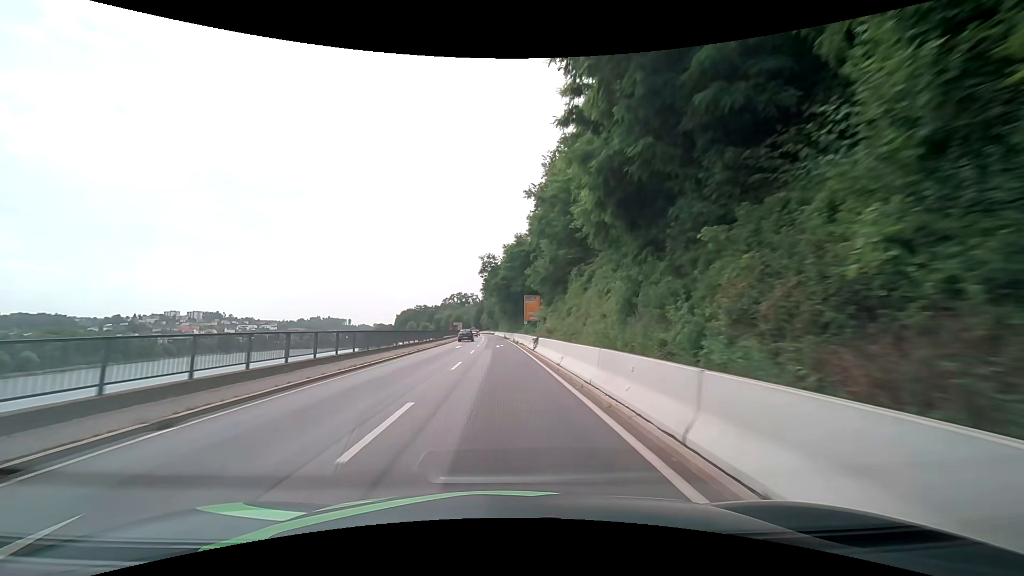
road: primary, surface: asphalt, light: Day
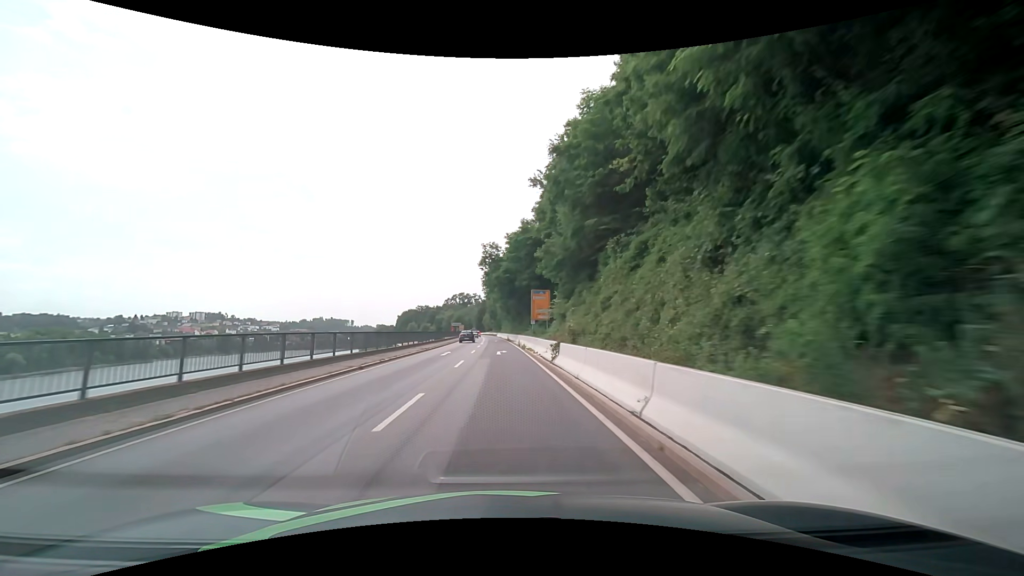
(0.0, +10.4) m; -1°
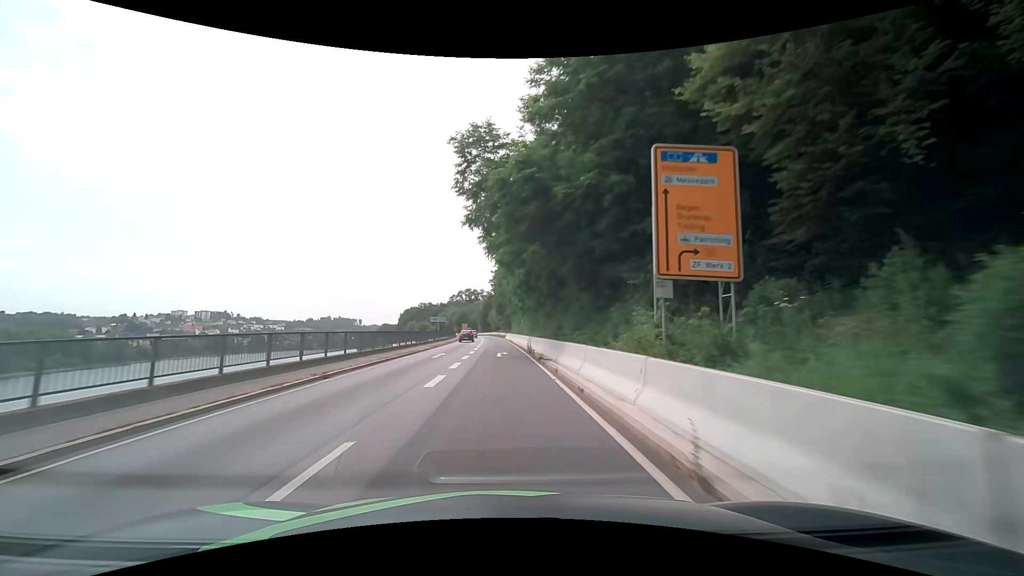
(-0.3, +41.1) m; -1°
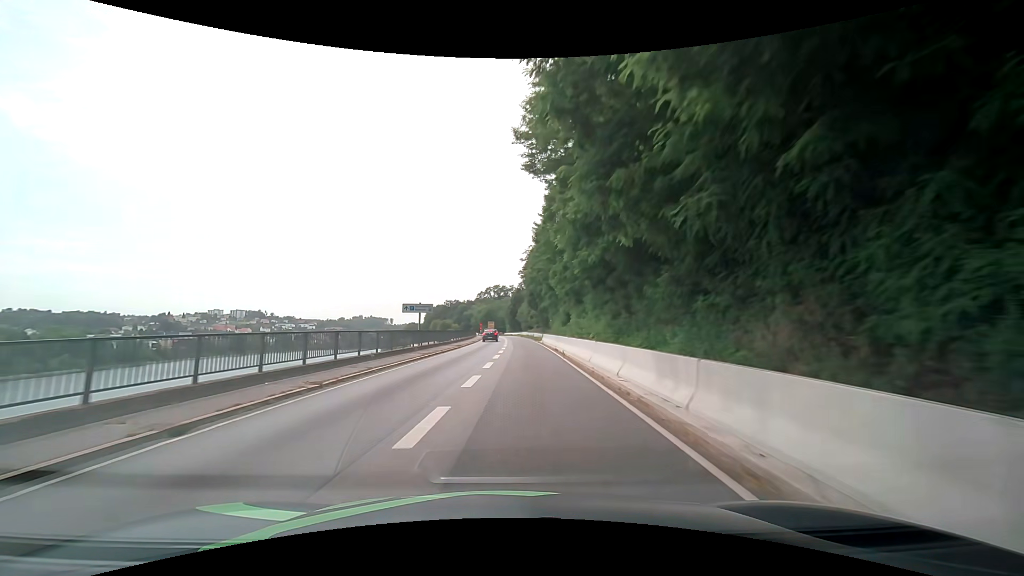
(-0.6, +30.5) m; -3°
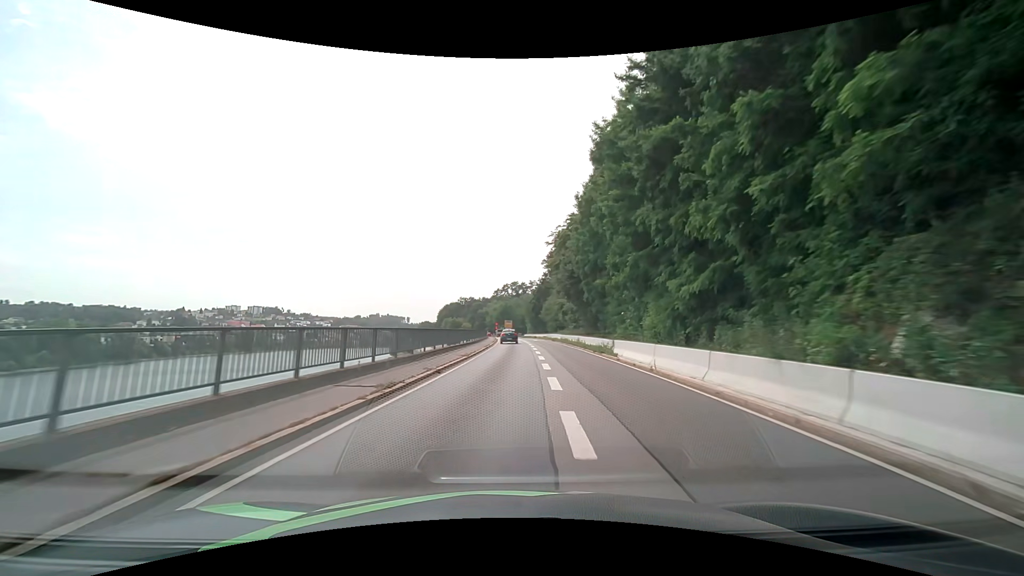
(-1.2, +30.6) m; -2°
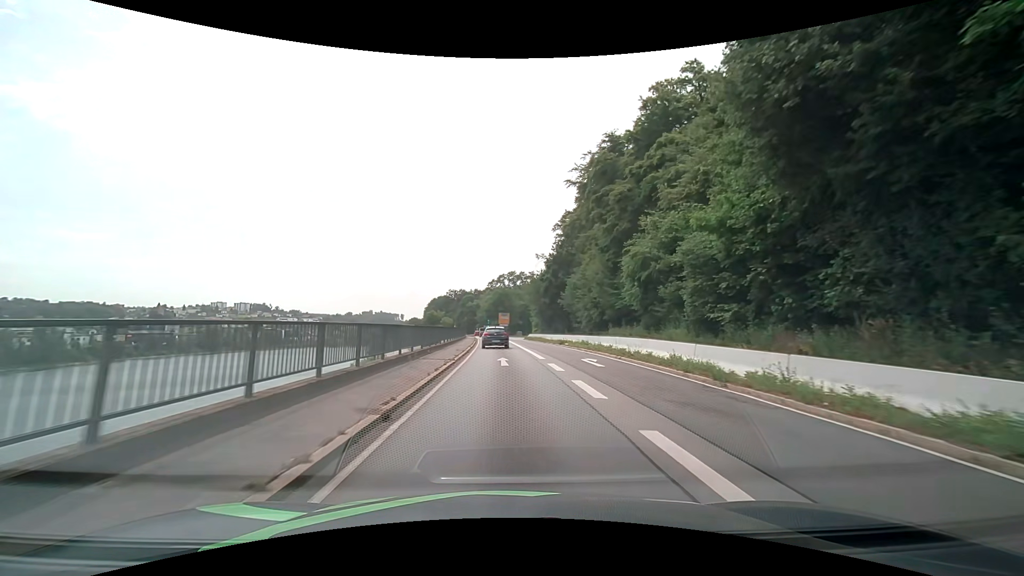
(+0.2, +49.5) m; 0°
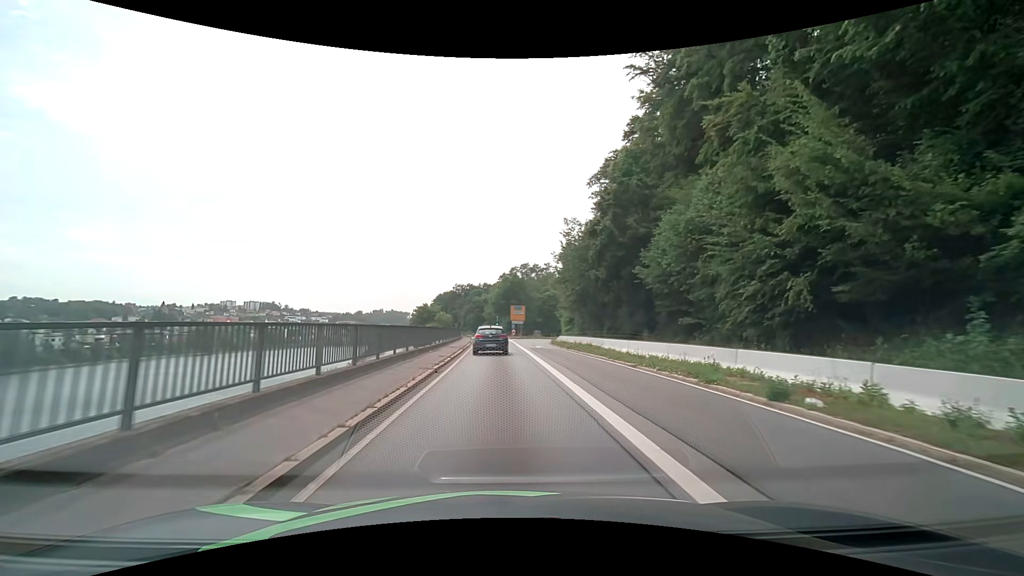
(-0.4, +31.7) m; -1°
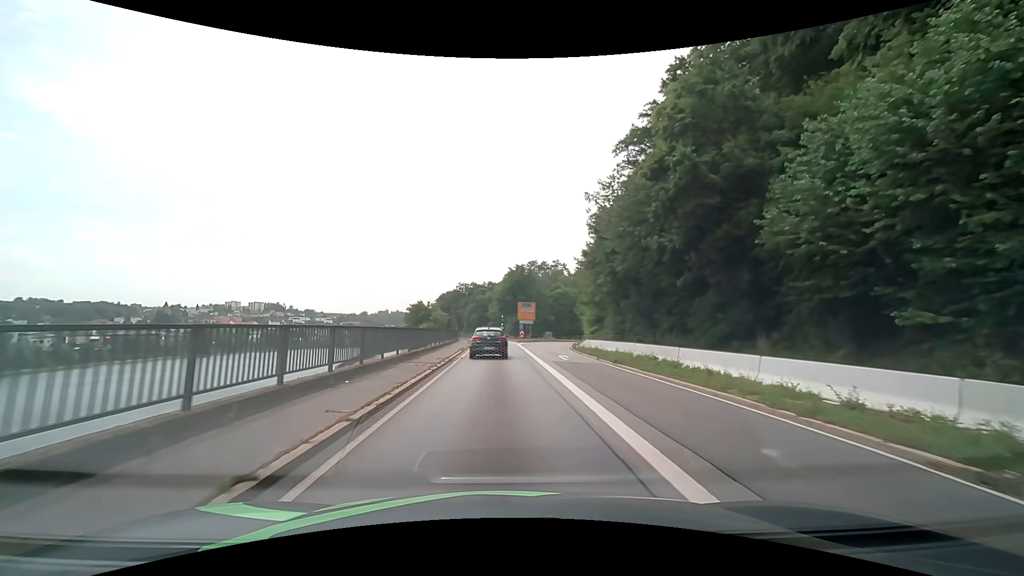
(-0.1, +13.9) m; -1°
(0, +10) (0, +20) (0, +30) (-1, +40) (-1, +50) (-1, +60) (-2, +70) (-3, +80) (-4, +90) (-5, +100) m
